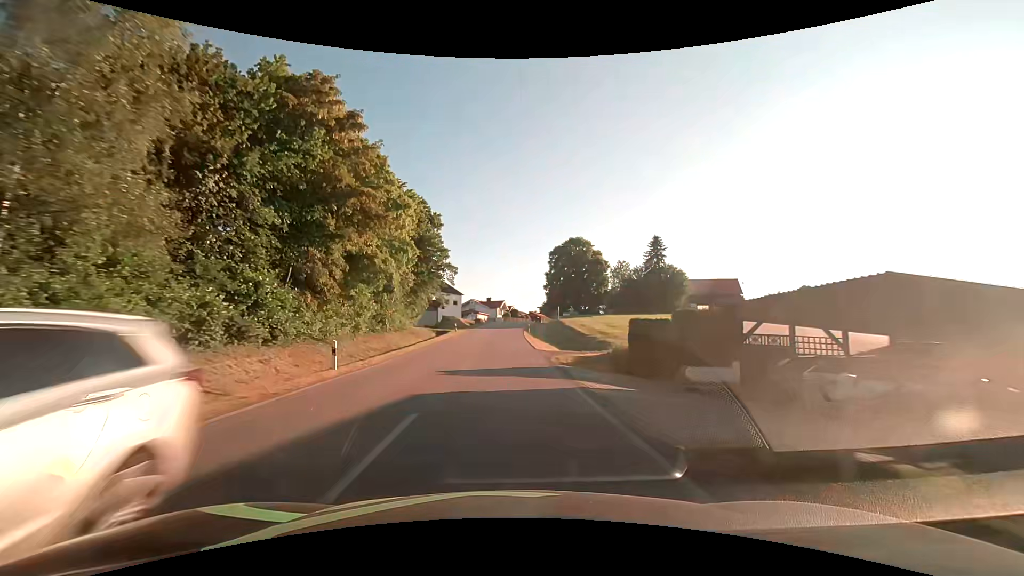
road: tertiary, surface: asphalt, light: Day
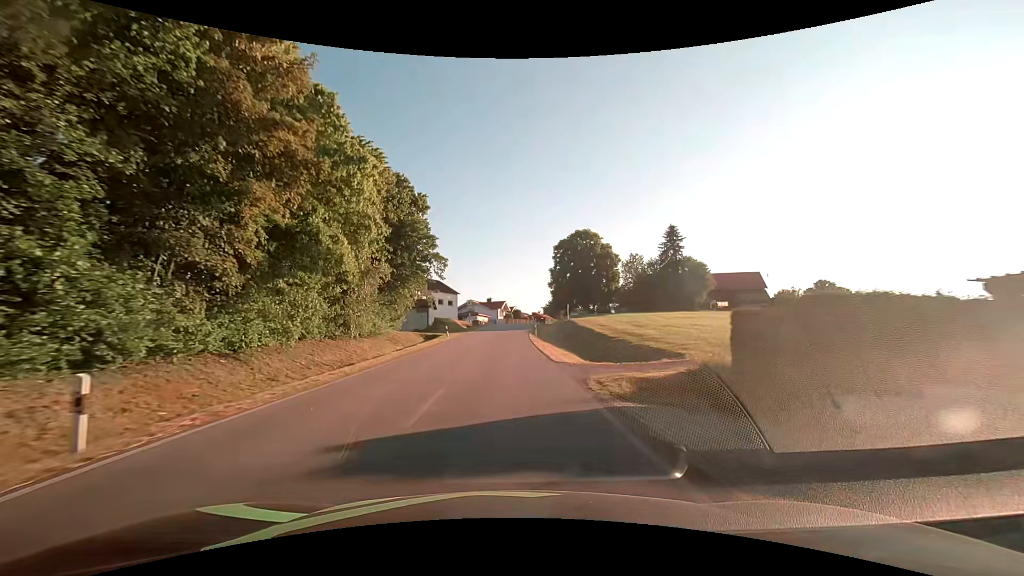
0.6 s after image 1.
(0.0, +9.1) m; 0°
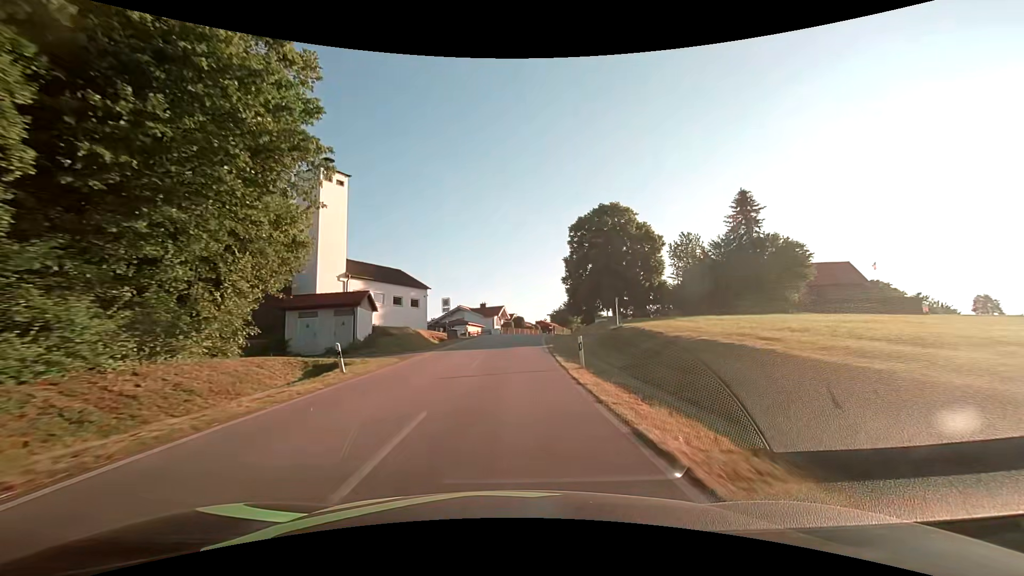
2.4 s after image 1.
(-0.1, +27.1) m; 0°
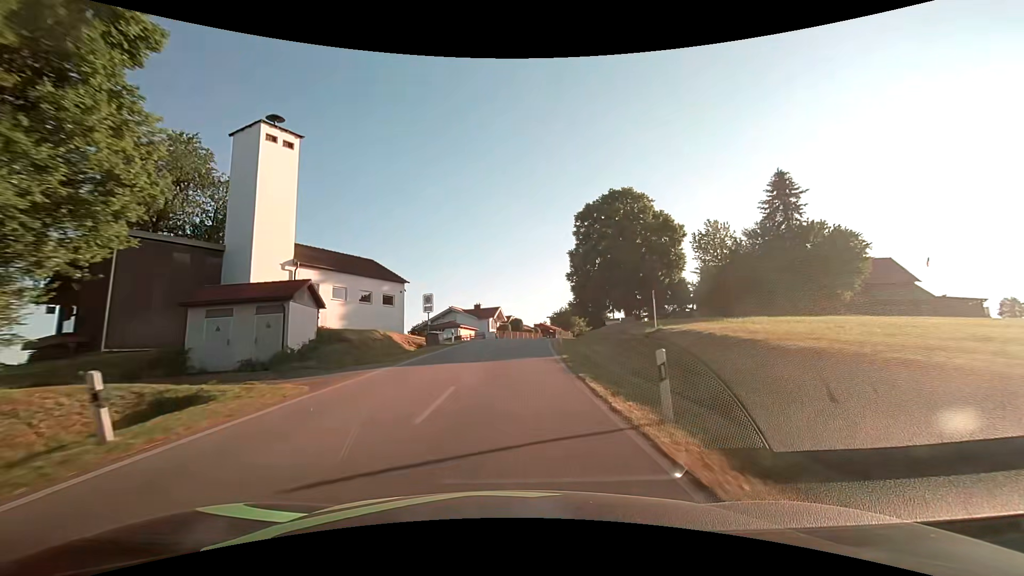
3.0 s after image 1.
(0.0, +9.0) m; +1°
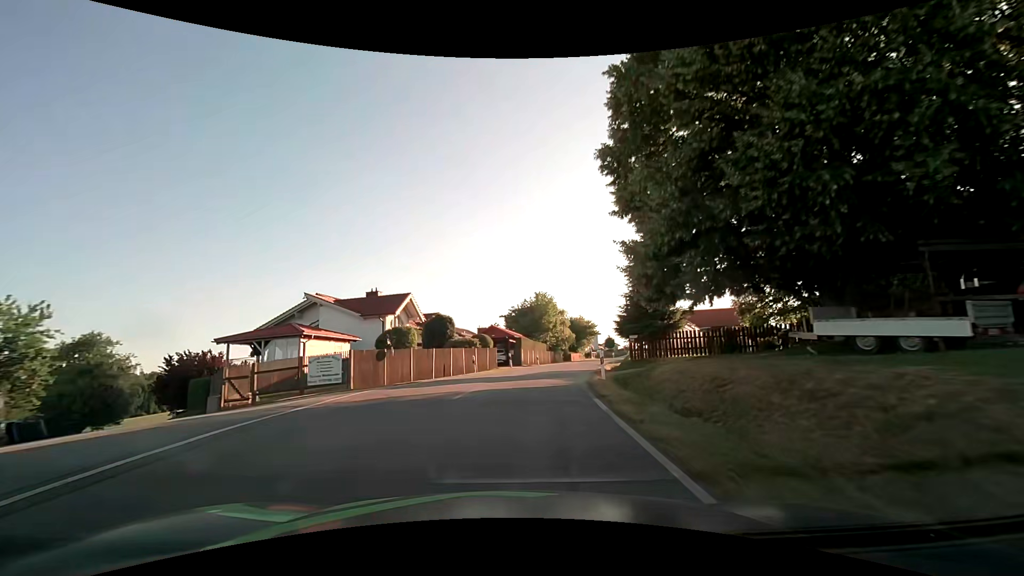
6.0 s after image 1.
(+2.0, +44.9) m; +6°
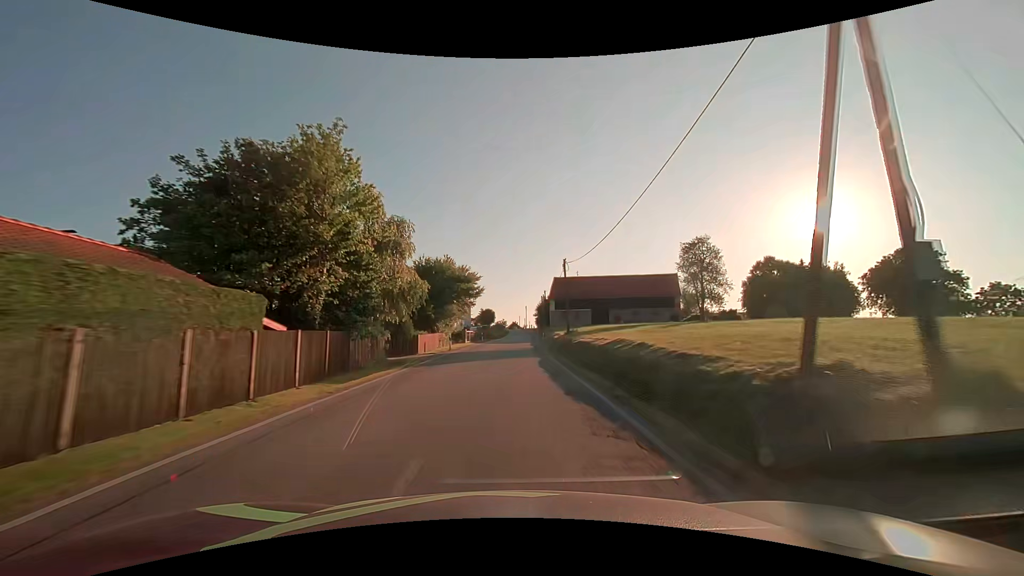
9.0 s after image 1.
(+6.4, +45.4) m; +15°
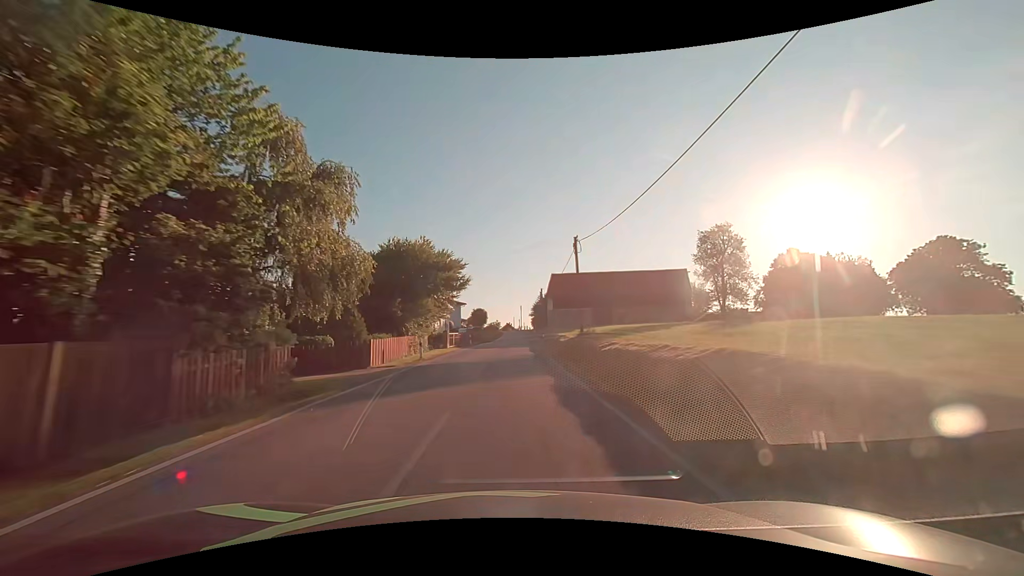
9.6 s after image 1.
(+0.1, +9.3) m; +1°
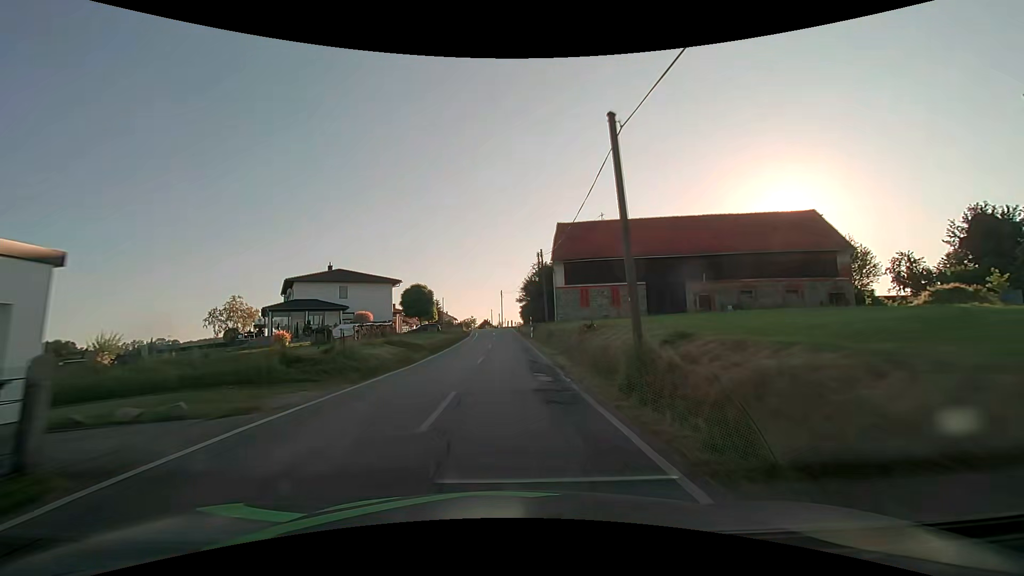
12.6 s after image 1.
(+1.3, +46.0) m; +2°
(0, +10) (0, +20) (0, +30) (0, +40) (0, +50) (0, +60) (-1, +70) (-2, +80) (-4, +90) (-5, +100) m
